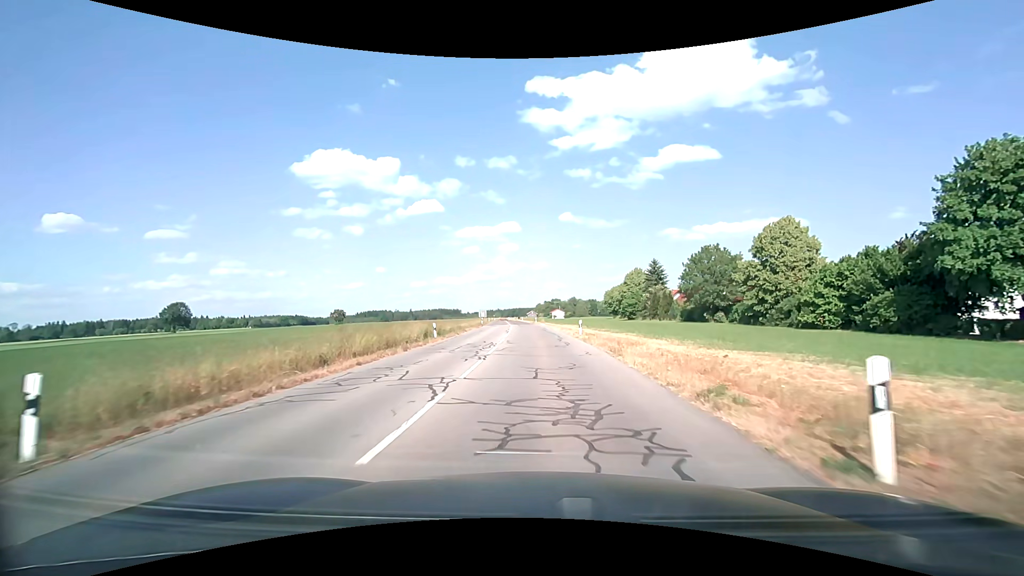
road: tertiary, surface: asphalt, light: Day
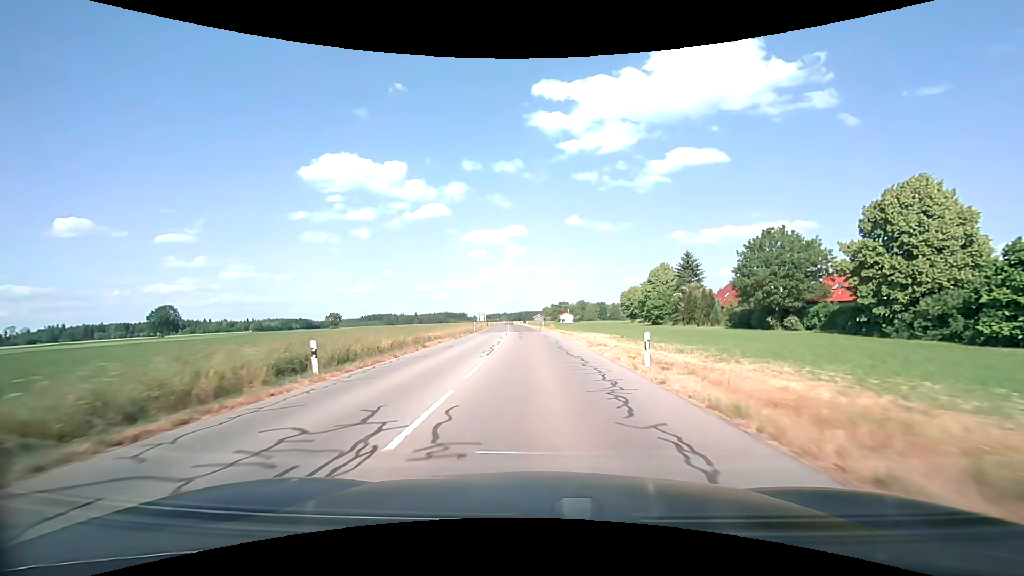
(-0.1, +17.9) m; -1°
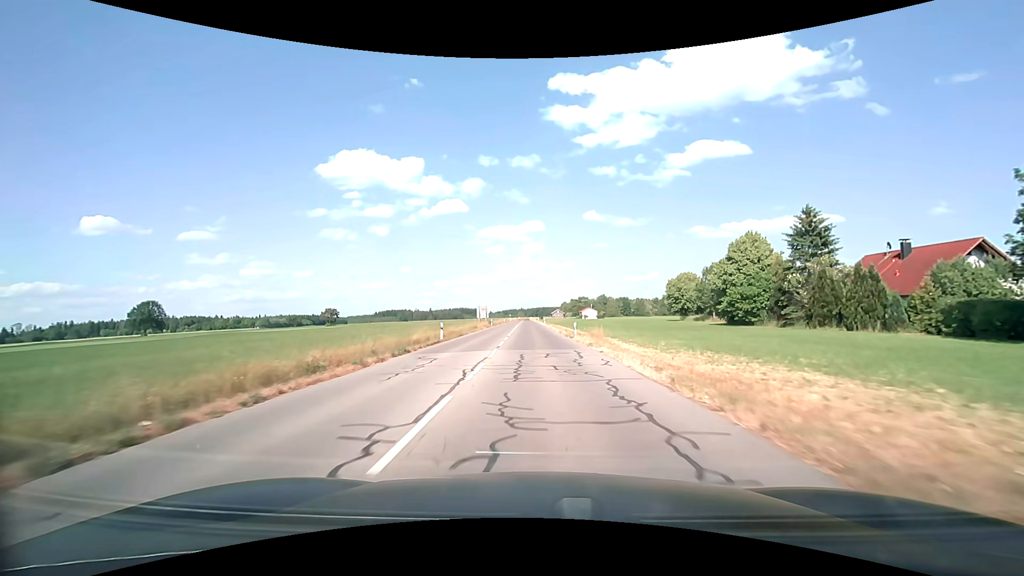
(-0.5, +31.3) m; -2°
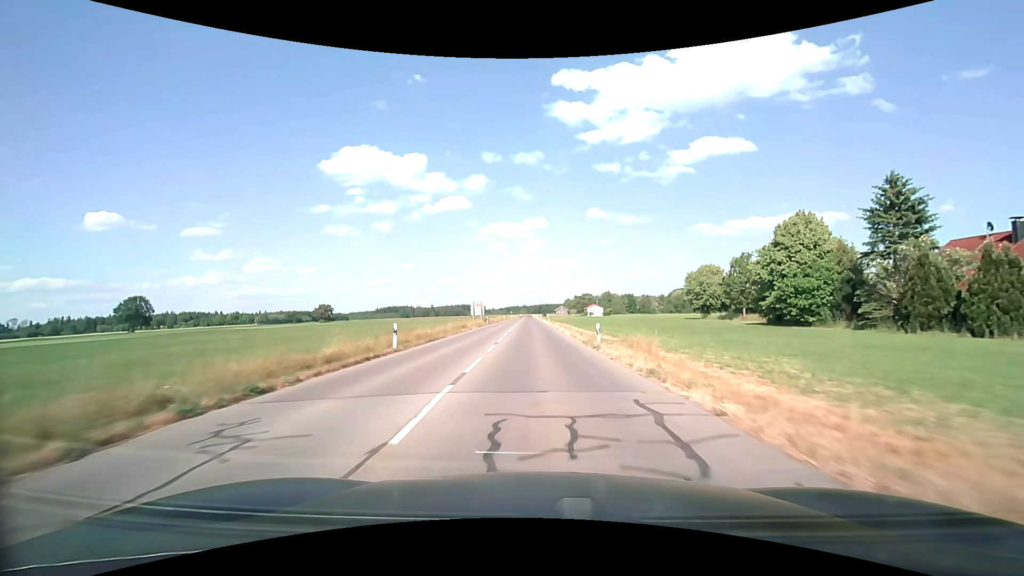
(0.0, +11.5) m; 0°
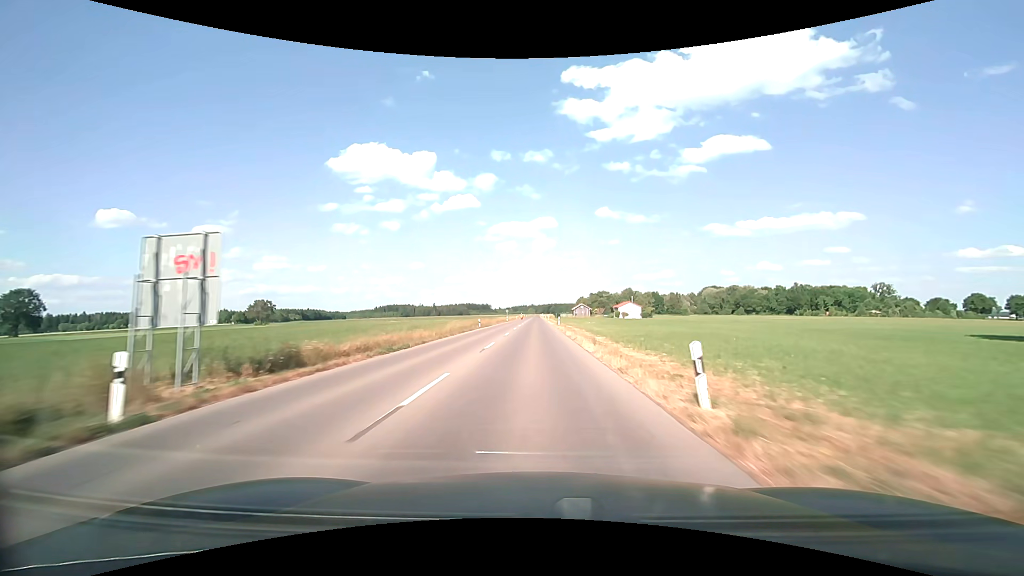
(-0.7, +65.1) m; -1°
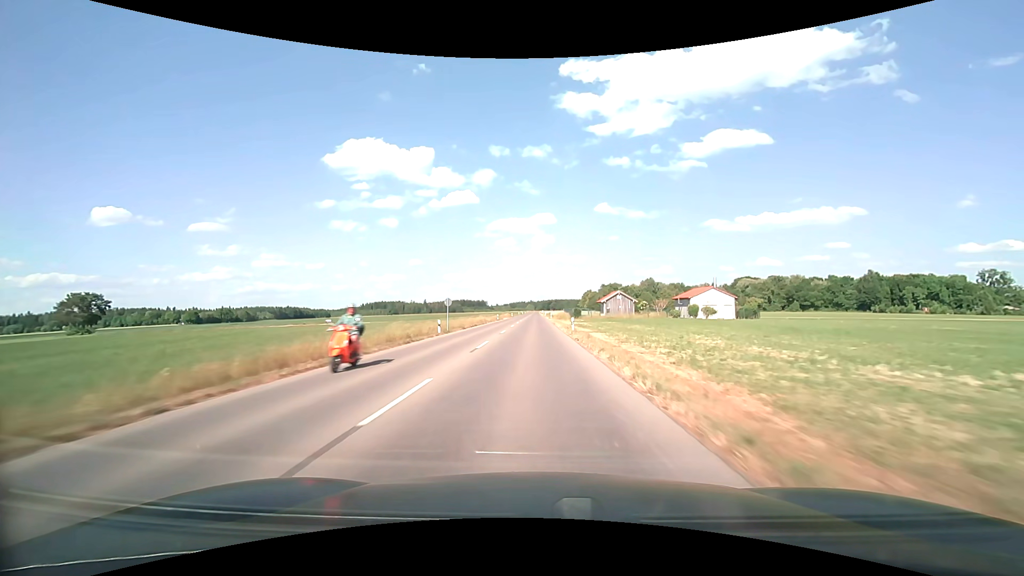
(+0.1, +74.0) m; 0°
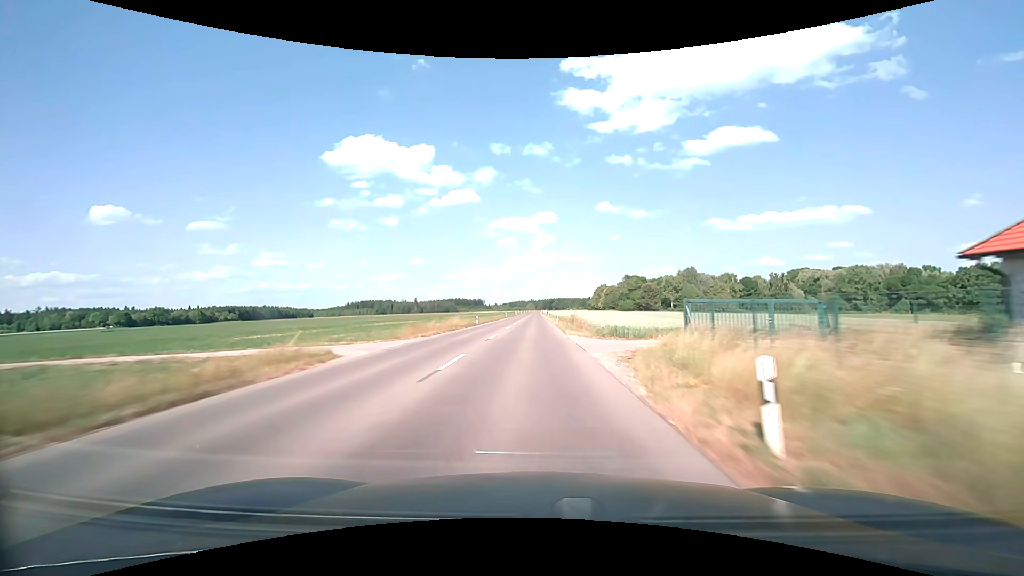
(-0.1, +78.7) m; 0°
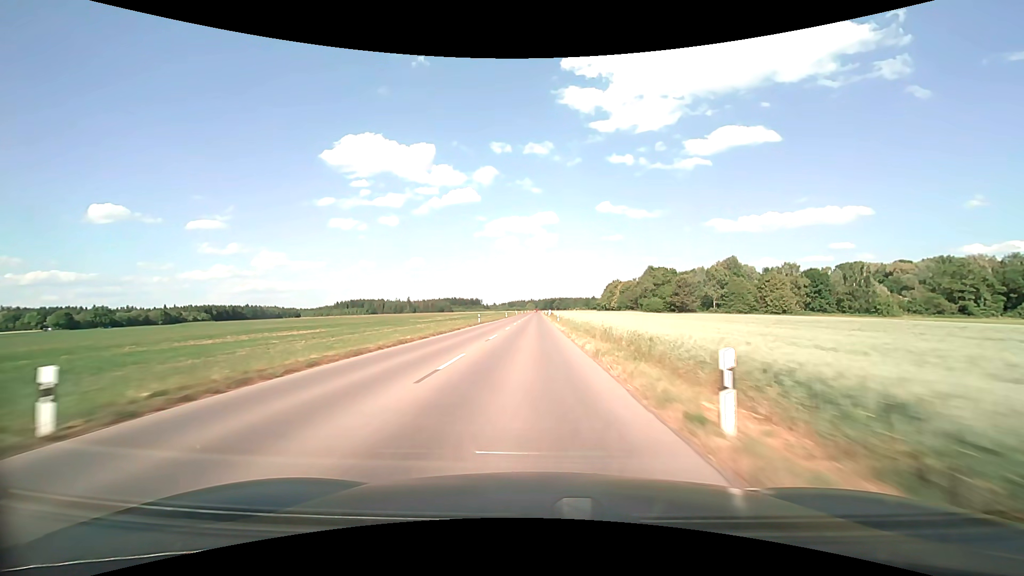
(0.0, +48.4) m; 0°
(0, +10) (0, +20) (0, +30) (0, +40) (0, +50) (0, +60) (0, +70) (0, +80) (0, +90) (0, +100) m
